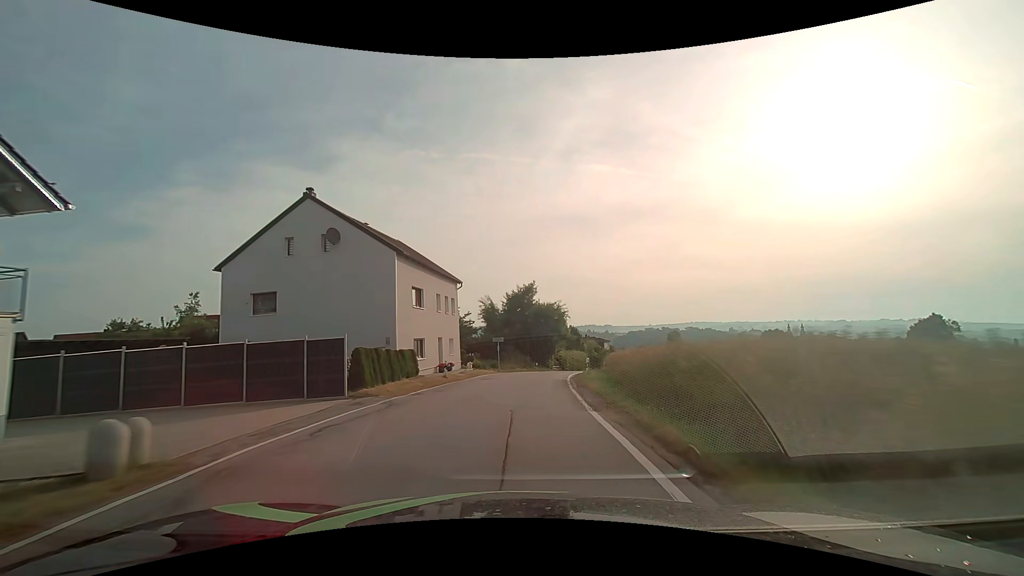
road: secondary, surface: asphalt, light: Day
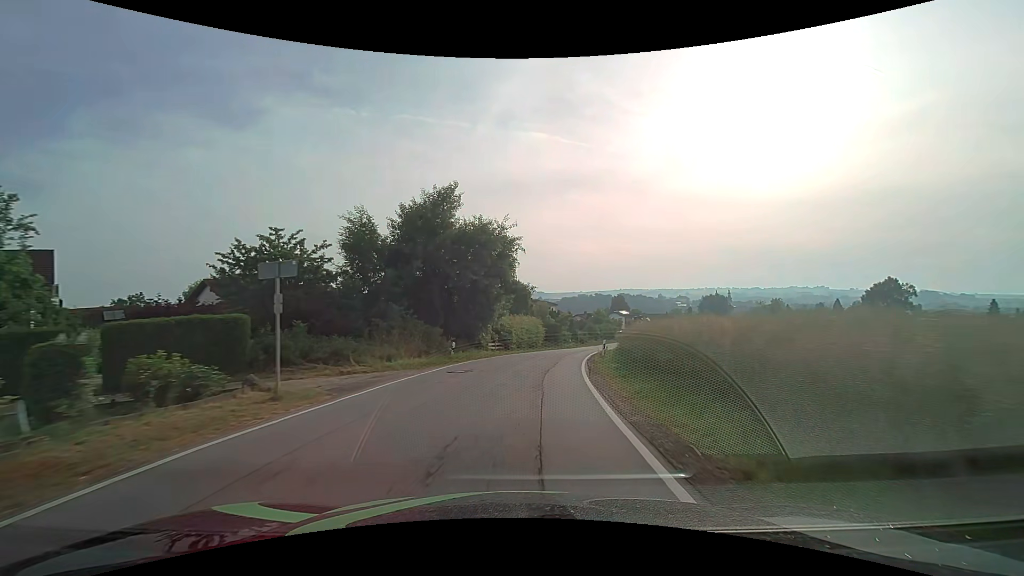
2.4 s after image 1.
(+1.7, +31.4) m; +8°
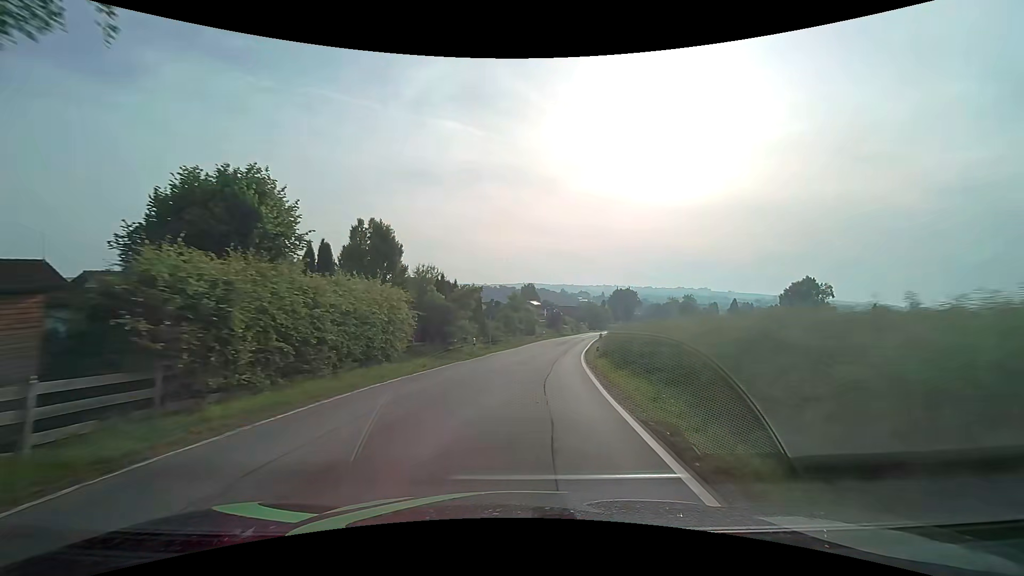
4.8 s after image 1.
(+2.7, +31.1) m; +11°
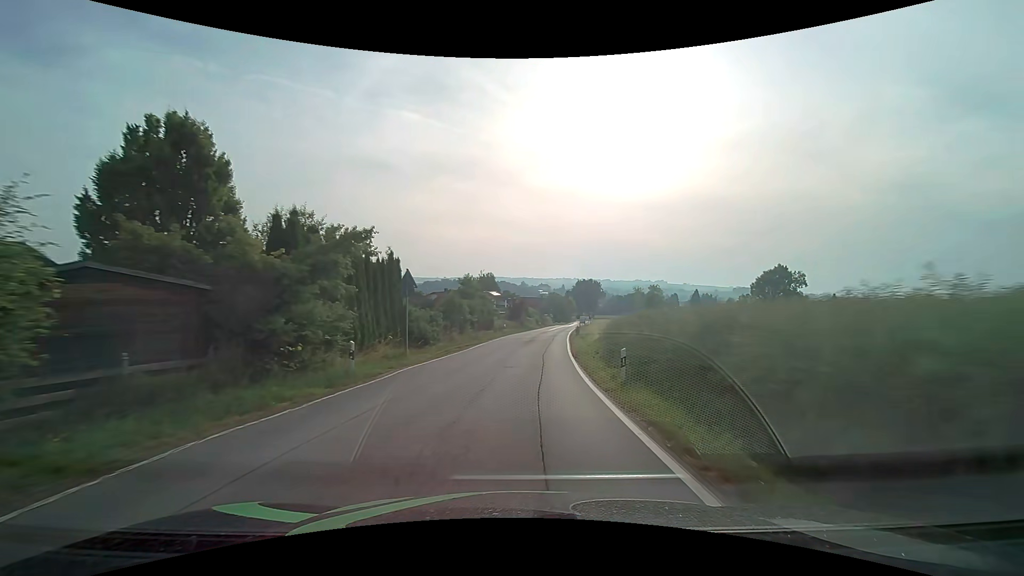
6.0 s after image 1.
(+0.7, +15.8) m; +4°
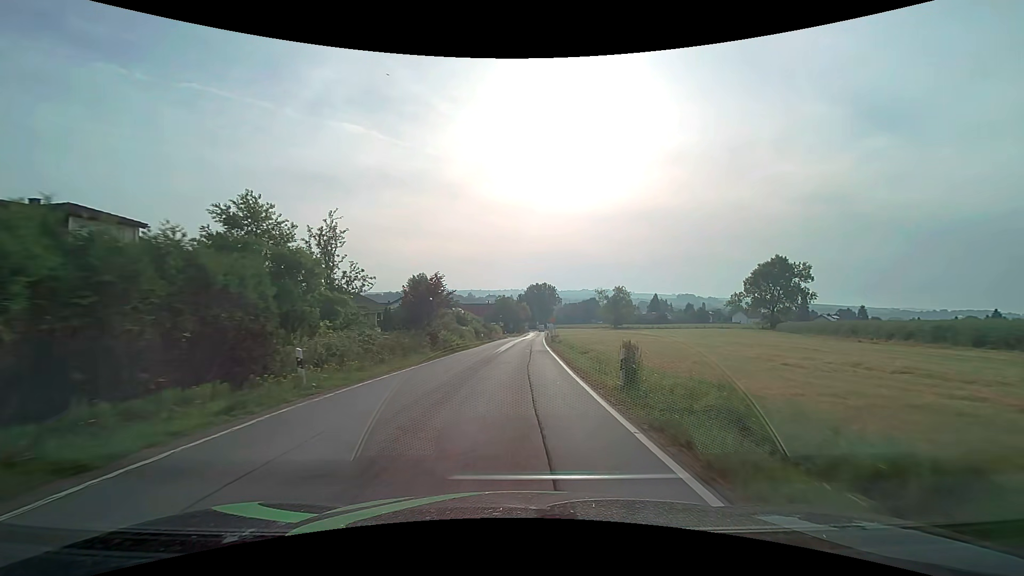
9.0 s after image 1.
(+2.4, +40.6) m; +6°
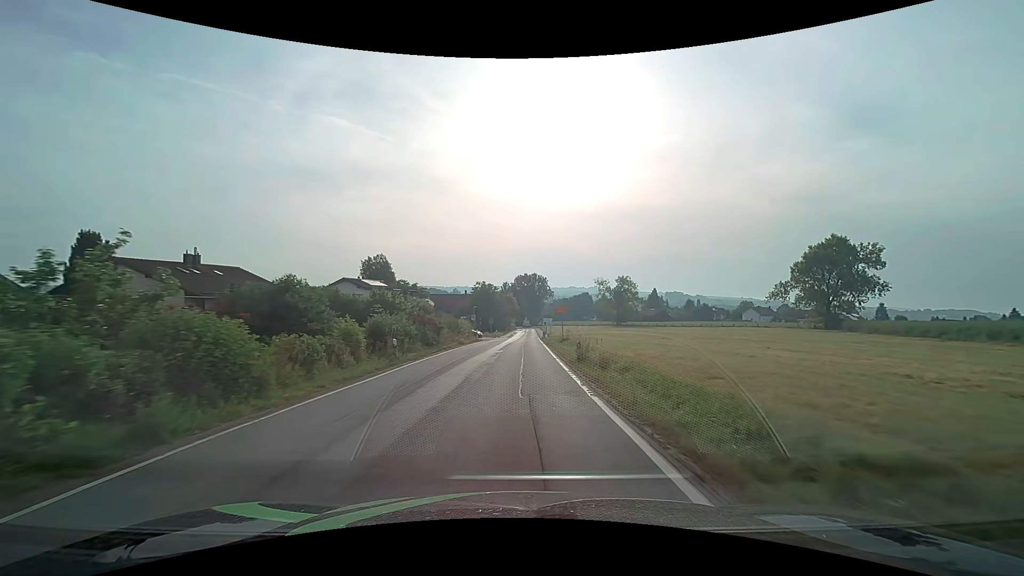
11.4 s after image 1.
(+0.6, +32.9) m; +2°
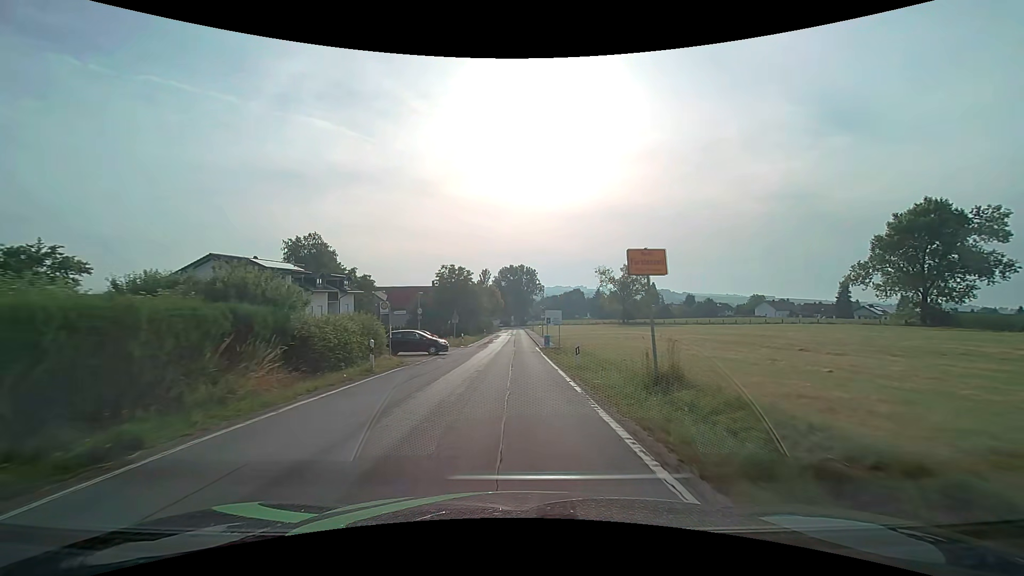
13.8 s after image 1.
(+0.4, +31.3) m; +2°
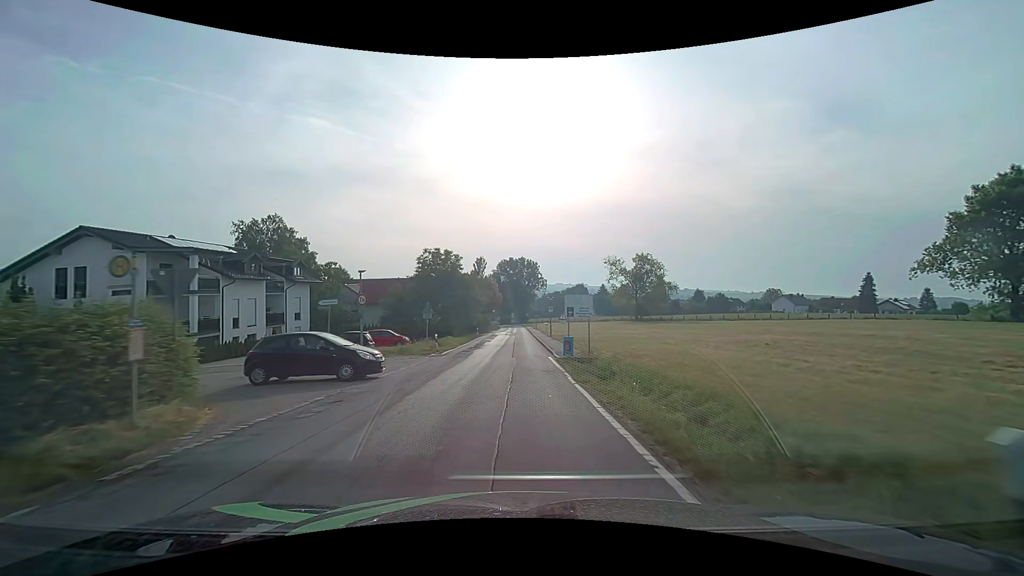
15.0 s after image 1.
(0.0, +14.7) m; 0°
(0, +10) (0, +20) (0, +30) (0, +40) (0, +50) (0, +60) (0, +70) (0, +80) (+1, +90) (+1, +100) m
